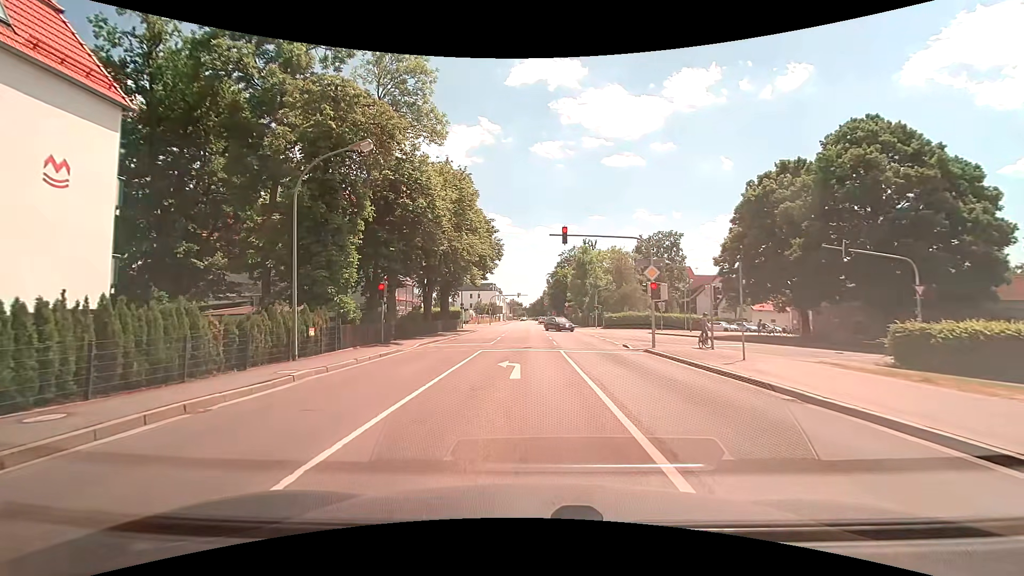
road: secondary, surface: asphalt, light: Day
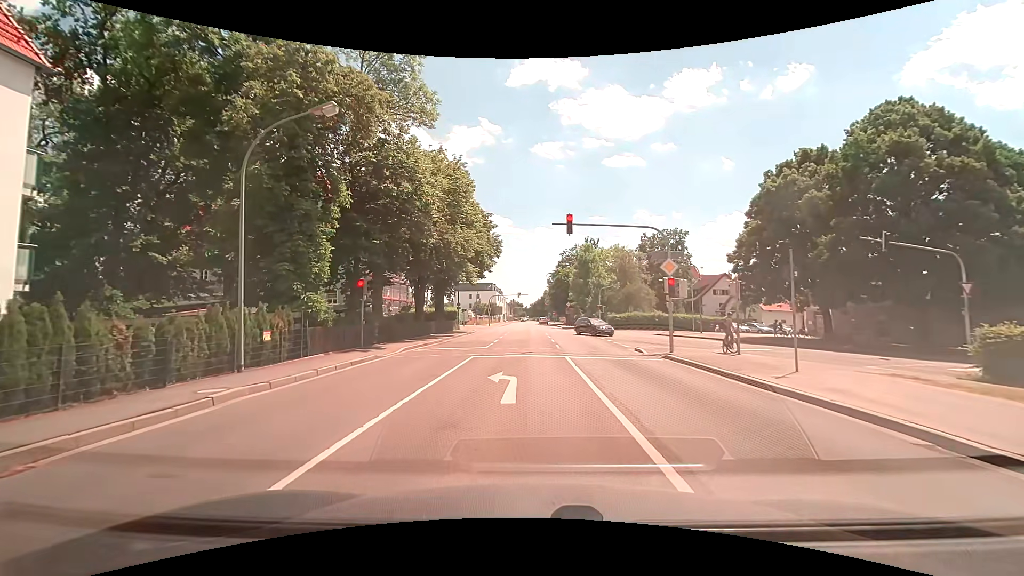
(0.0, +3.1) m; -1°
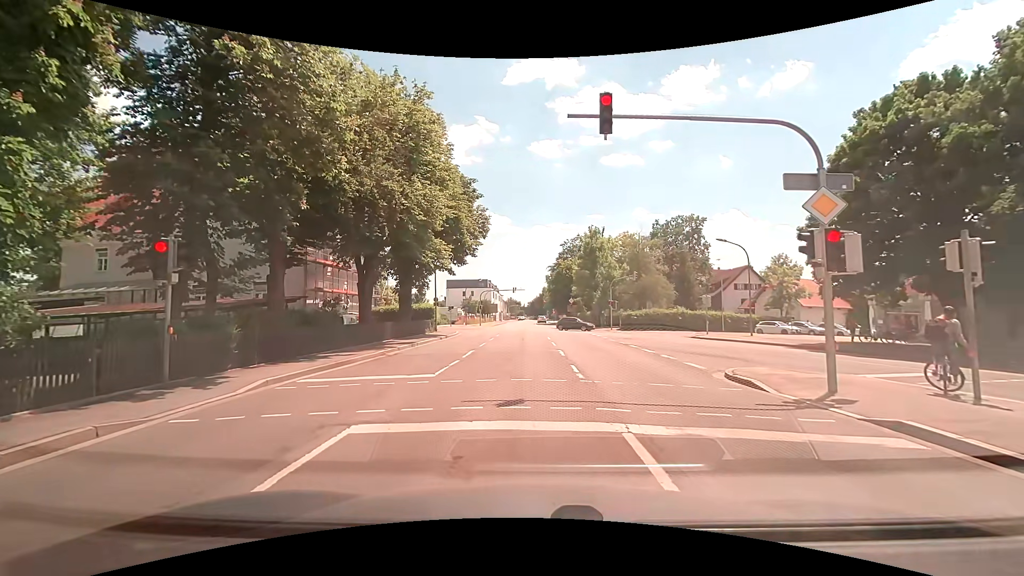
(+0.1, +11.7) m; +1°
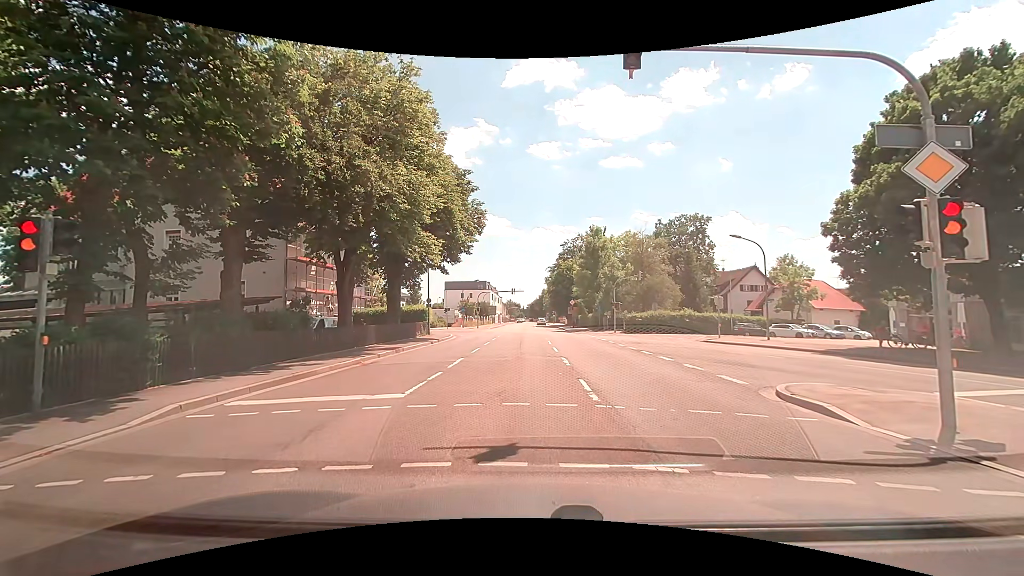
(0.0, +2.6) m; 0°
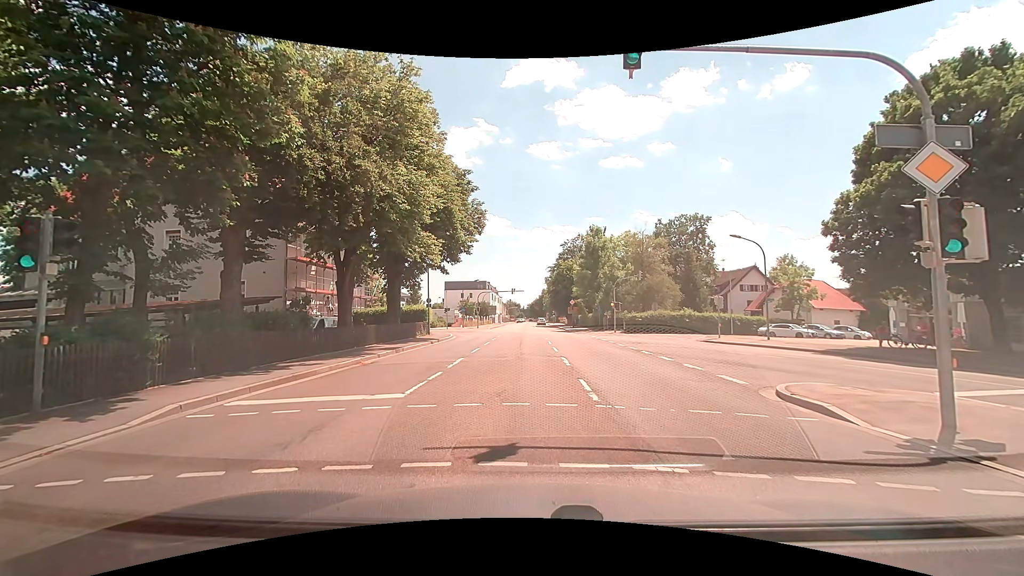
(0.0, 0.0) m; 0°
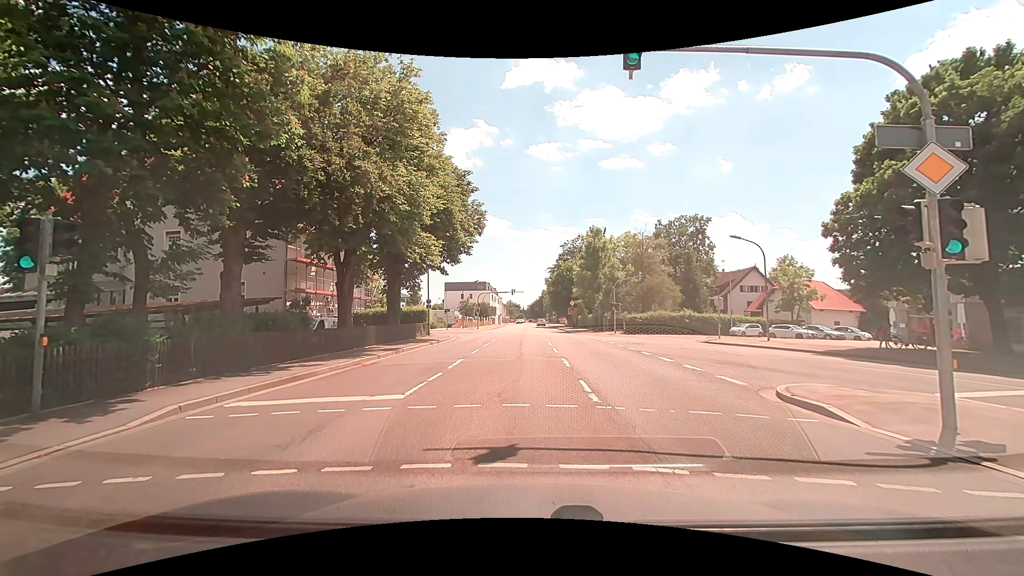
(0.0, 0.0) m; 0°
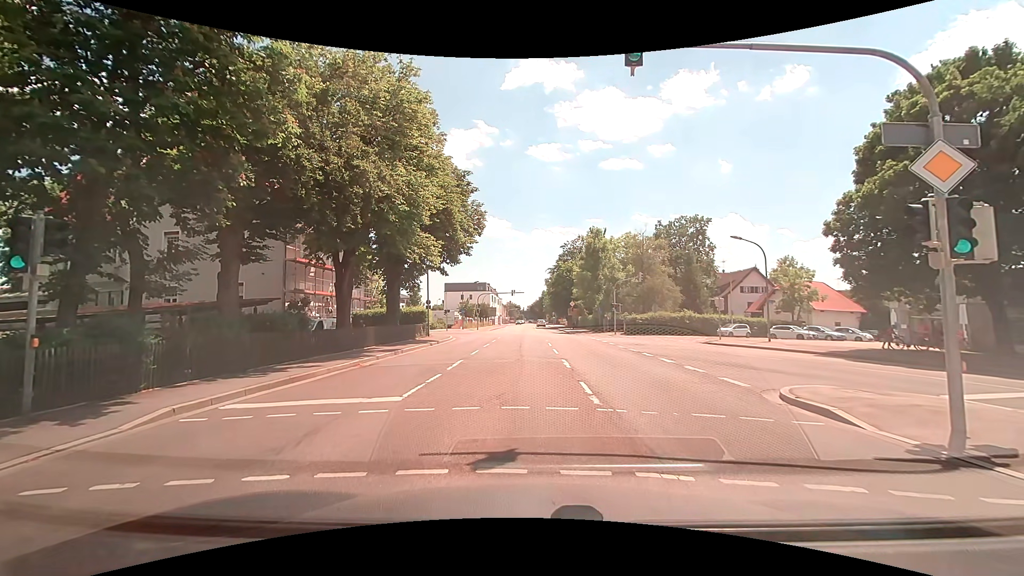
(0.0, +0.1) m; 0°
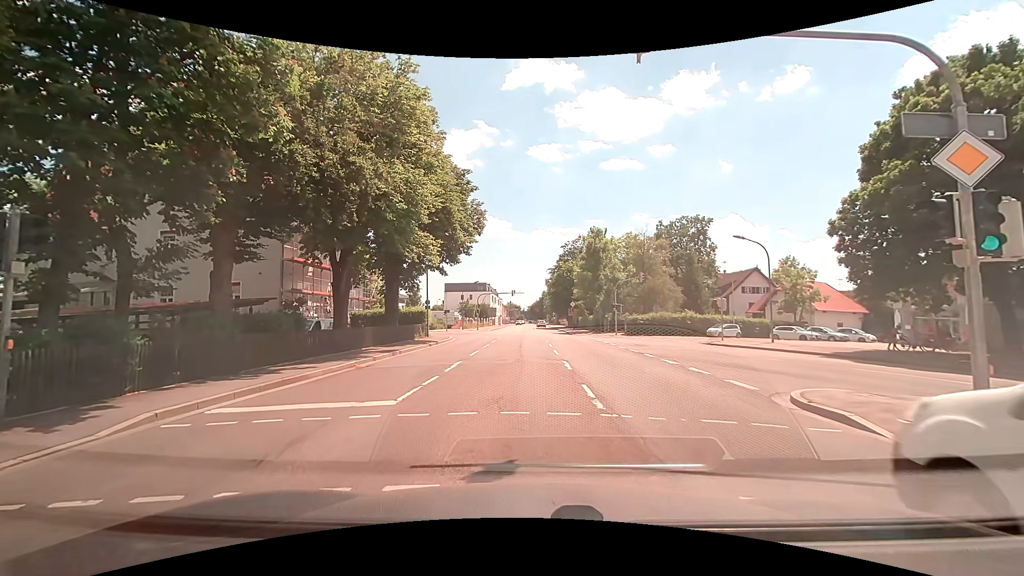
(0.0, +0.4) m; 0°
